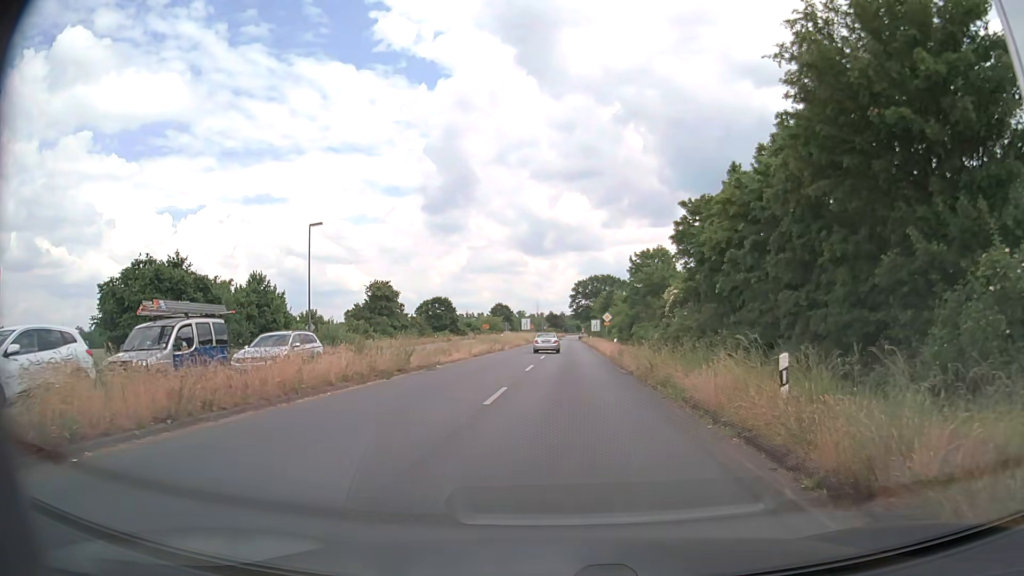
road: primary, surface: asphalt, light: Day
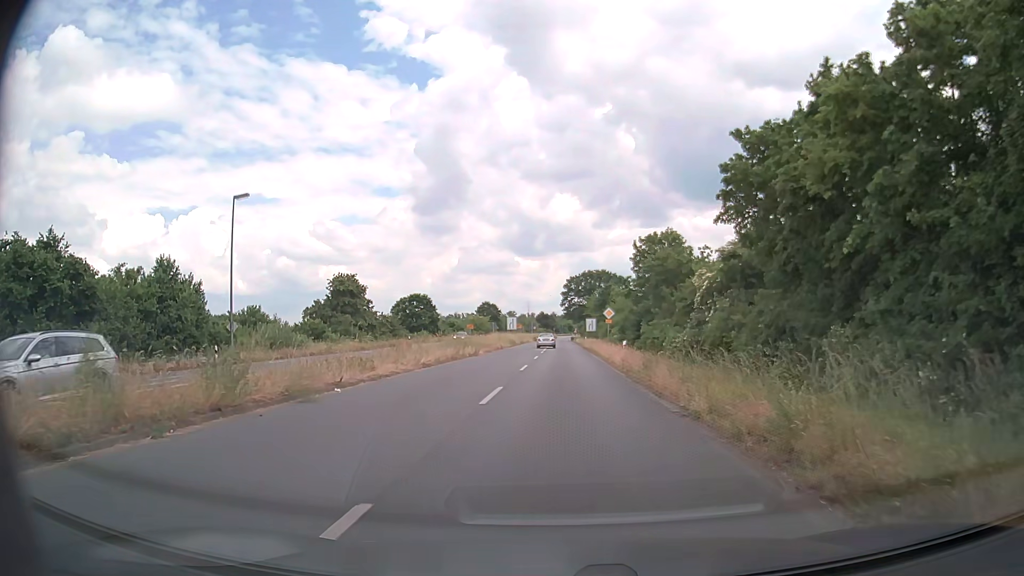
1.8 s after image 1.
(+0.4, +12.2) m; +2°
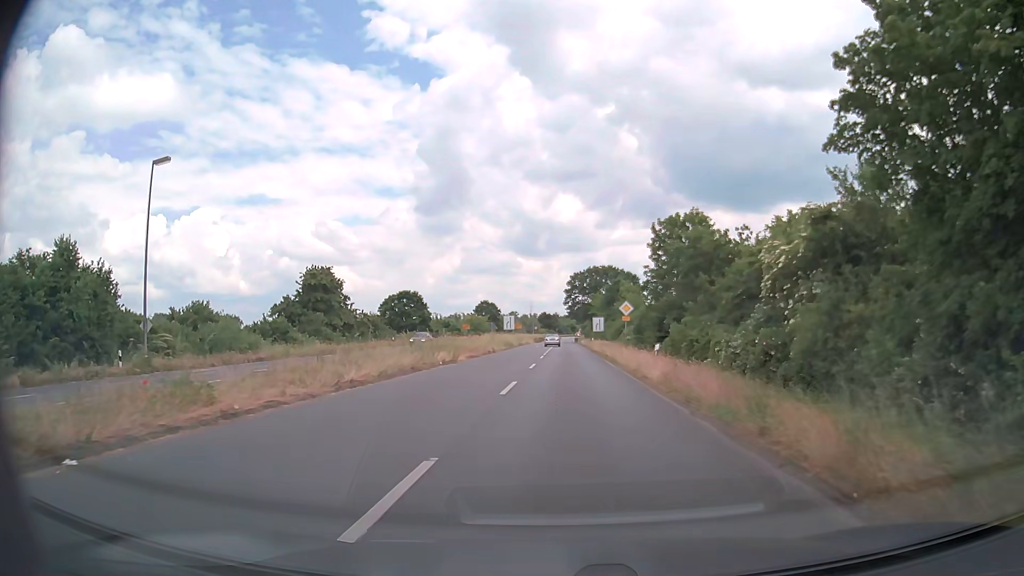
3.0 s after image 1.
(0.0, +10.1) m; +1°
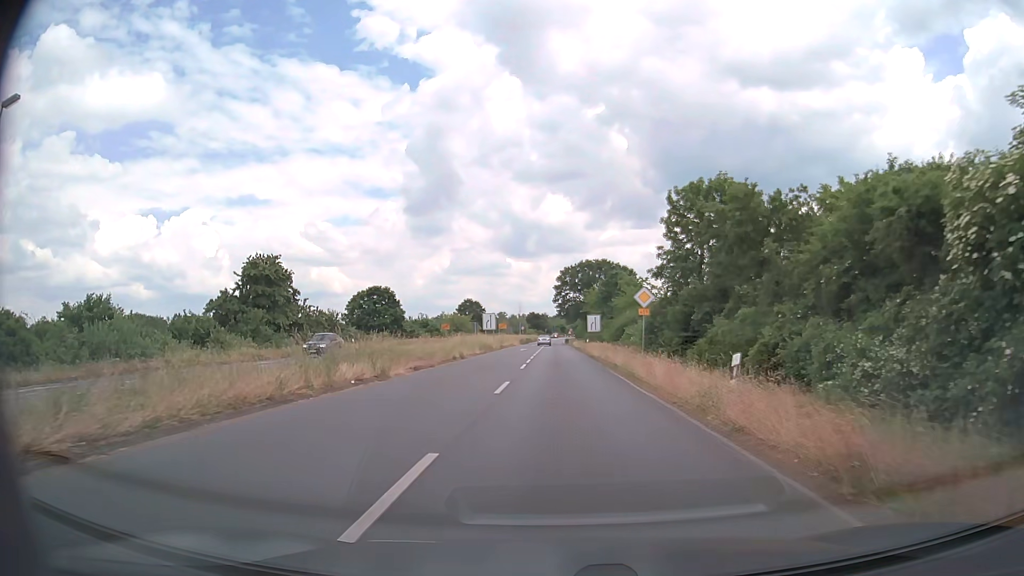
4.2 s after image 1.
(-0.1, +11.8) m; 0°
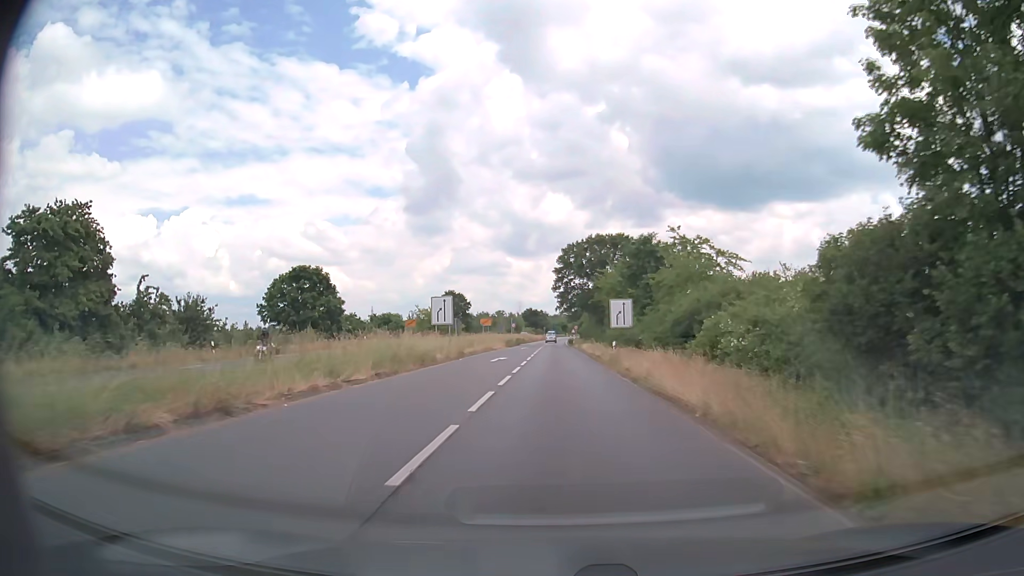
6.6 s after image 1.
(0.0, +28.4) m; 0°
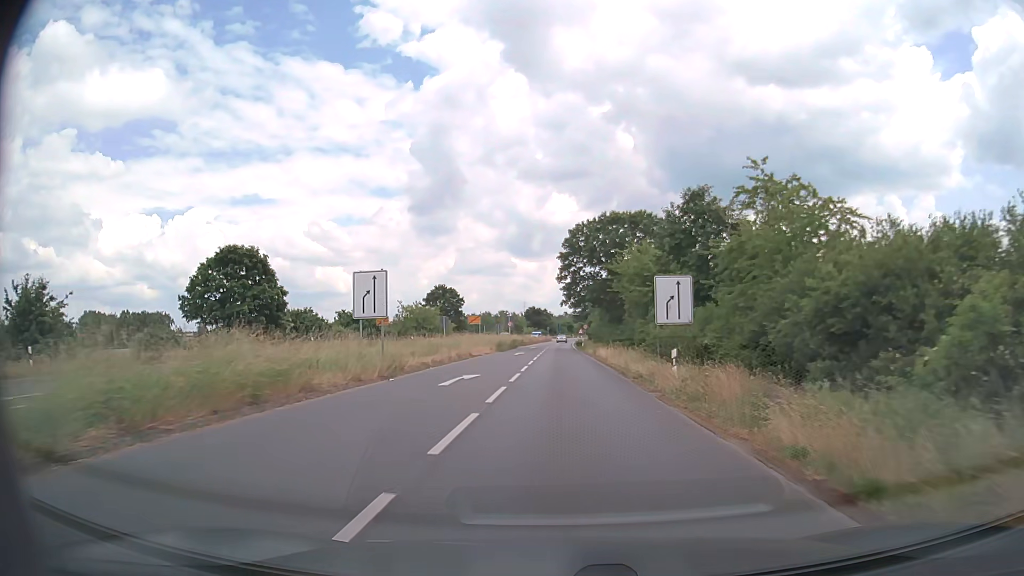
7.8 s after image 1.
(-0.1, +16.4) m; -1°
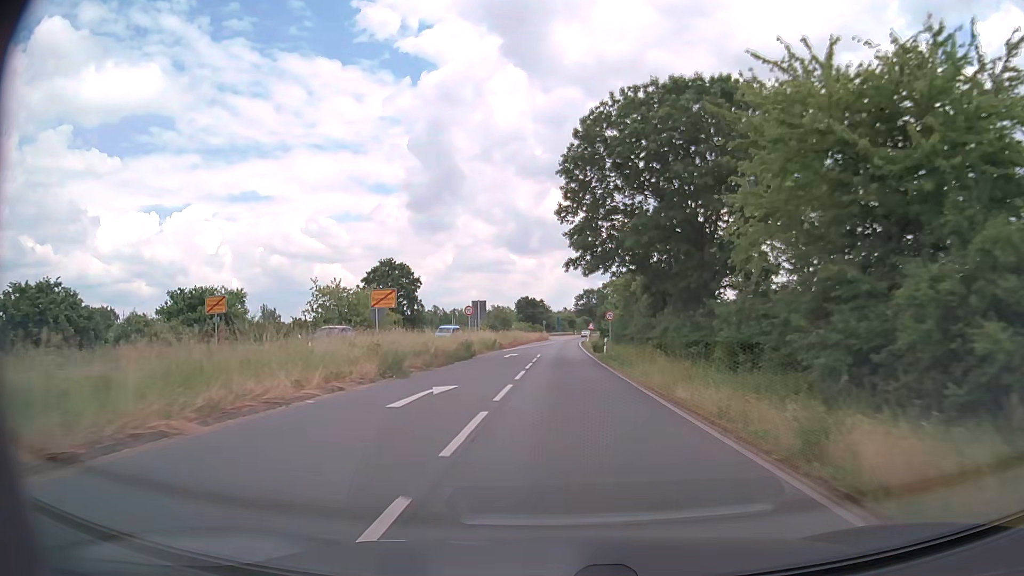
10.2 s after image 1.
(+0.1, +36.6) m; 0°
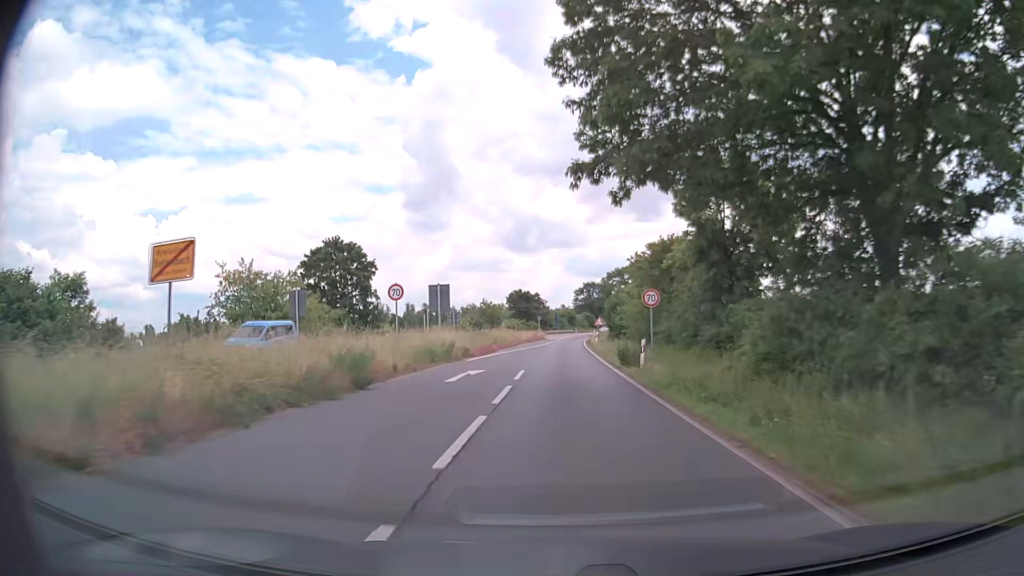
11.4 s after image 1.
(0.0, +18.9) m; 0°
(0, +10) (0, +20) (0, +30) (0, +40) (0, +50) (+1, +60) (+1, +70) (+1, +80) (+2, +90) (+3, +100) m
